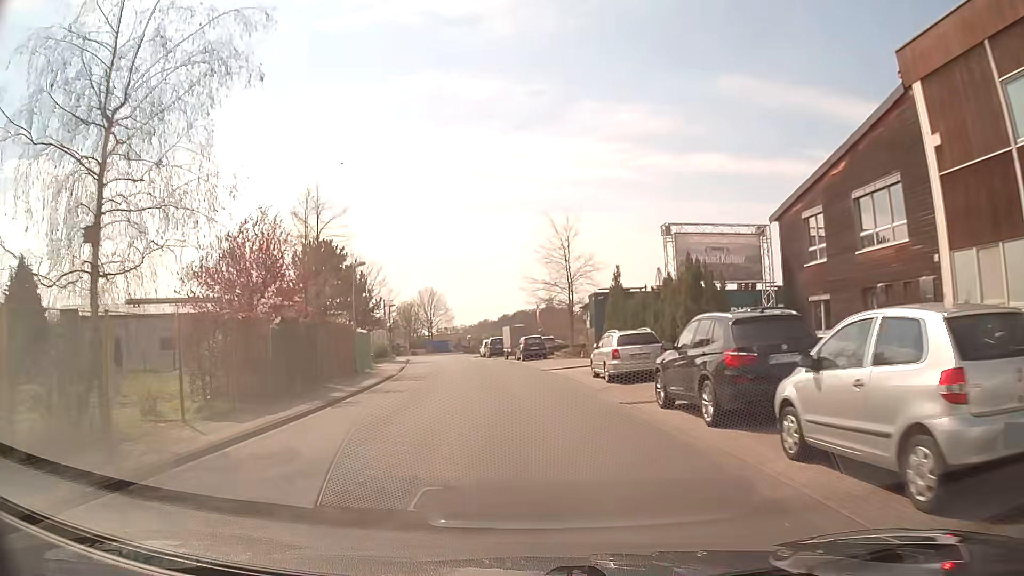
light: Day
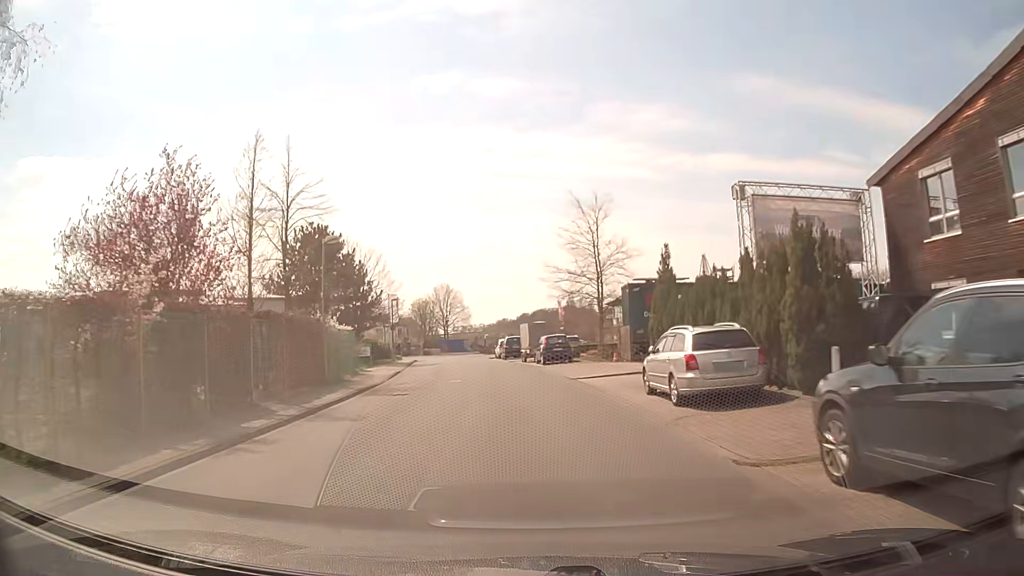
(-0.1, +6.9) m; -2°
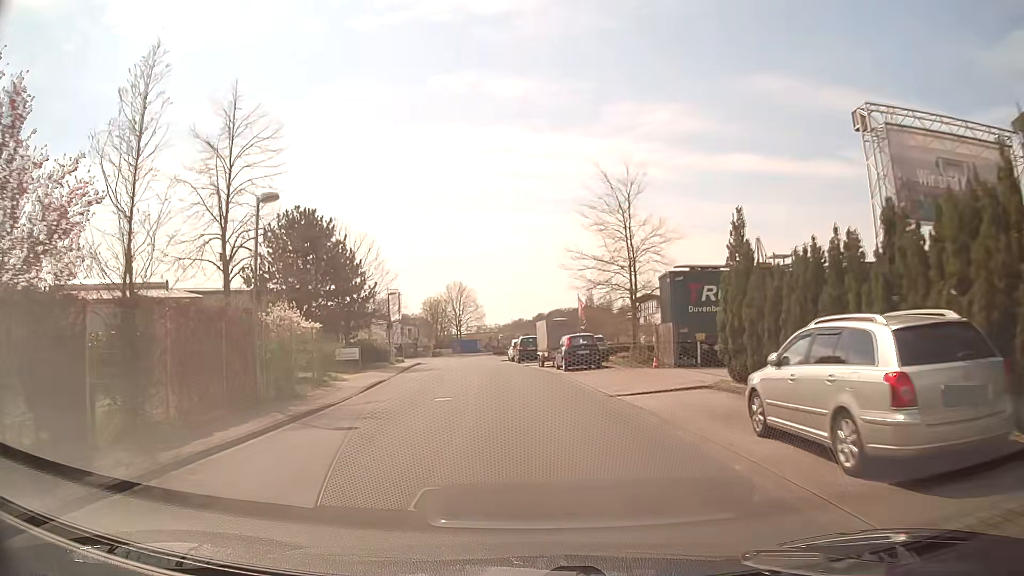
(-0.1, +6.8) m; -1°
(0, +10) (-1, +20) (-1, +30) (-2, +40) (-3, +50) (-4, +60) (-1, +69) (+7, +74) (+17, +75) (+27, +74) m
